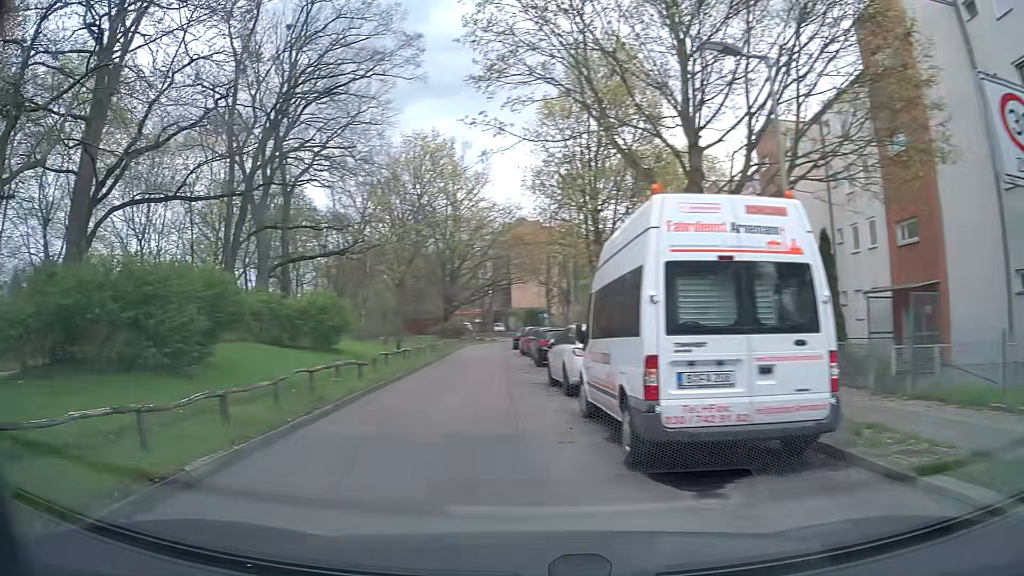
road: residential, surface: asphalt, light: Day
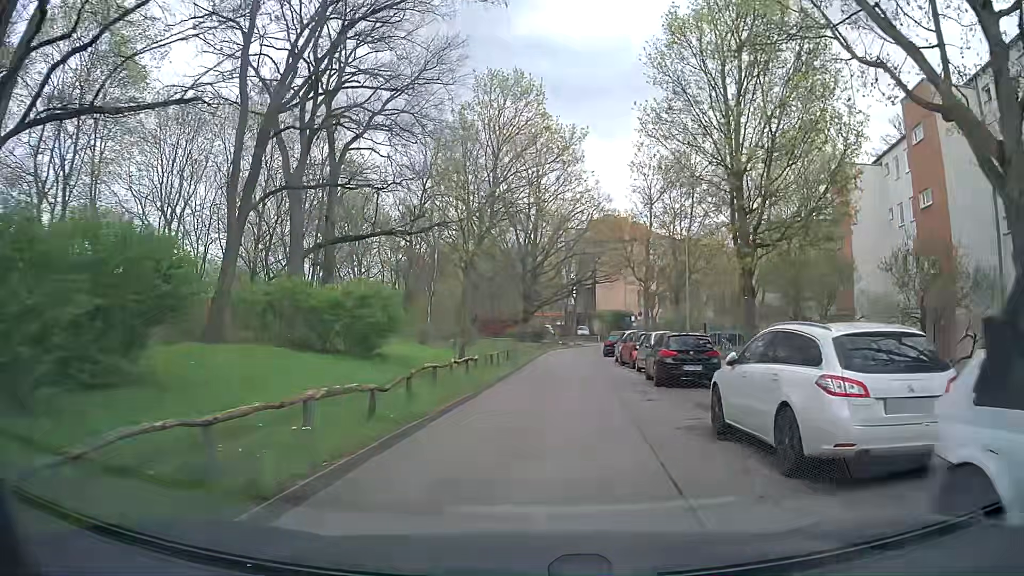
(-0.8, +7.8) m; -6°
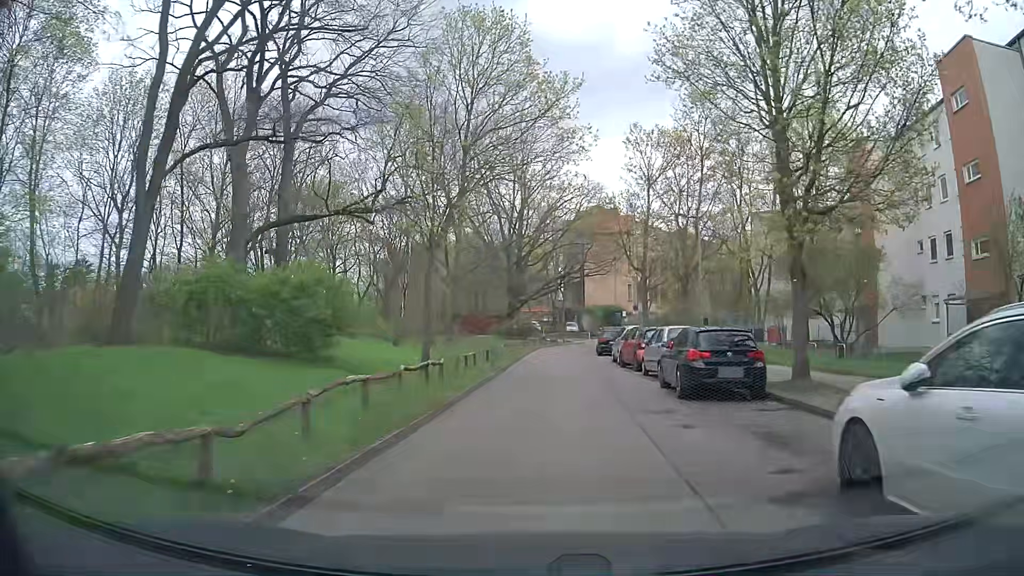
(+0.1, +4.7) m; 0°
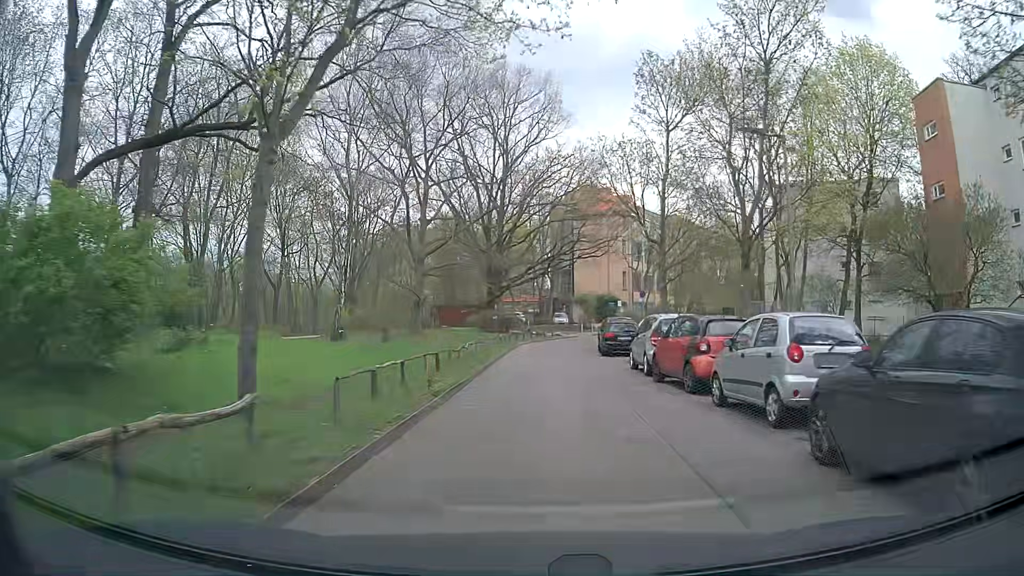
(+0.3, +10.0) m; +2°
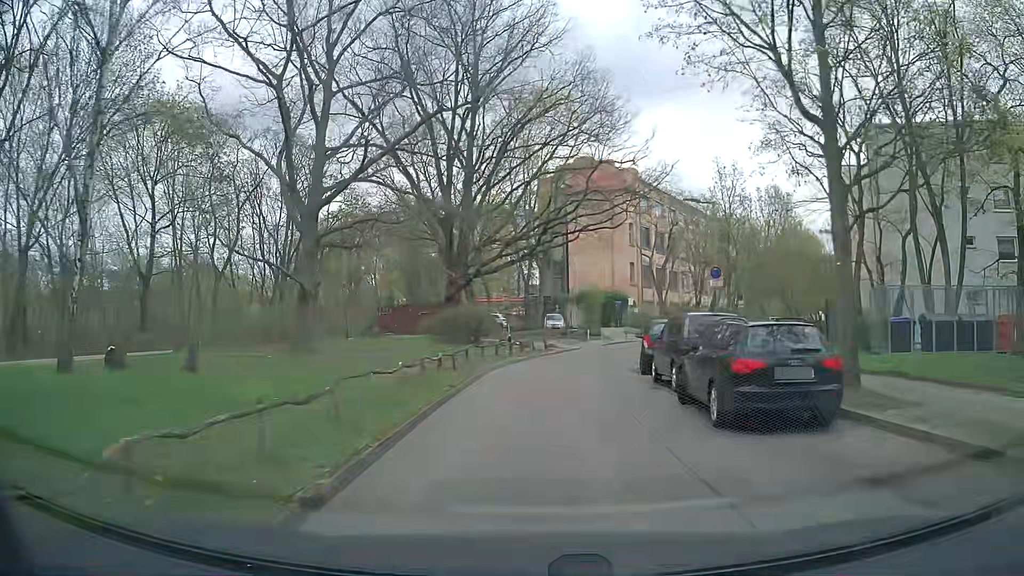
(+0.1, +18.9) m; 0°
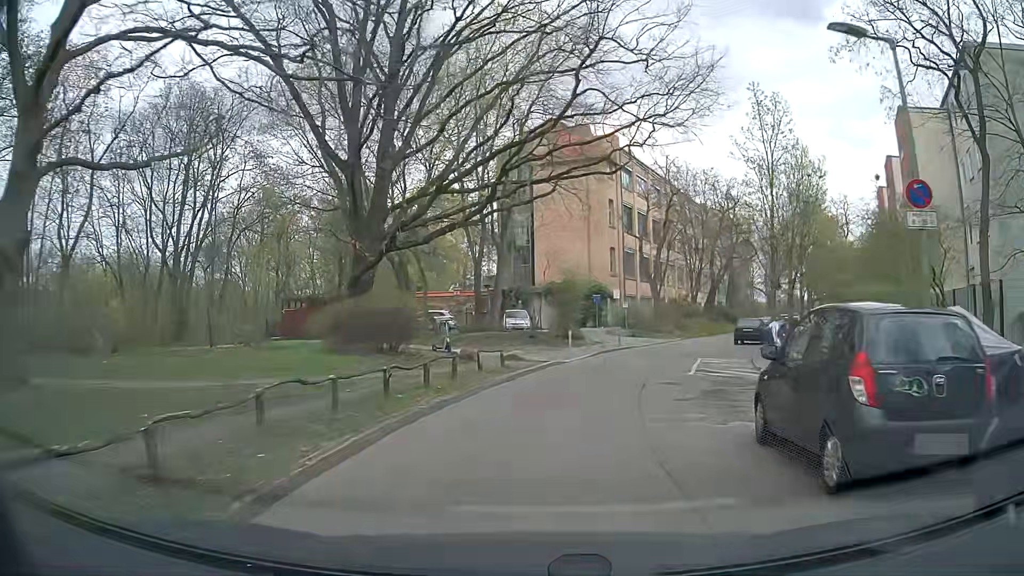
(+0.3, +13.8) m; +4°
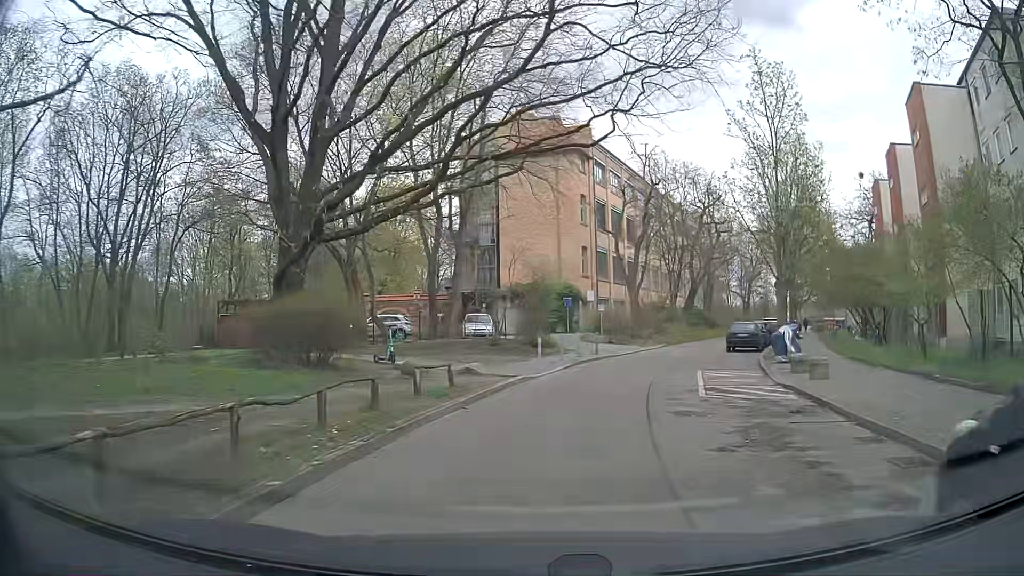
(+0.1, +4.5) m; +4°
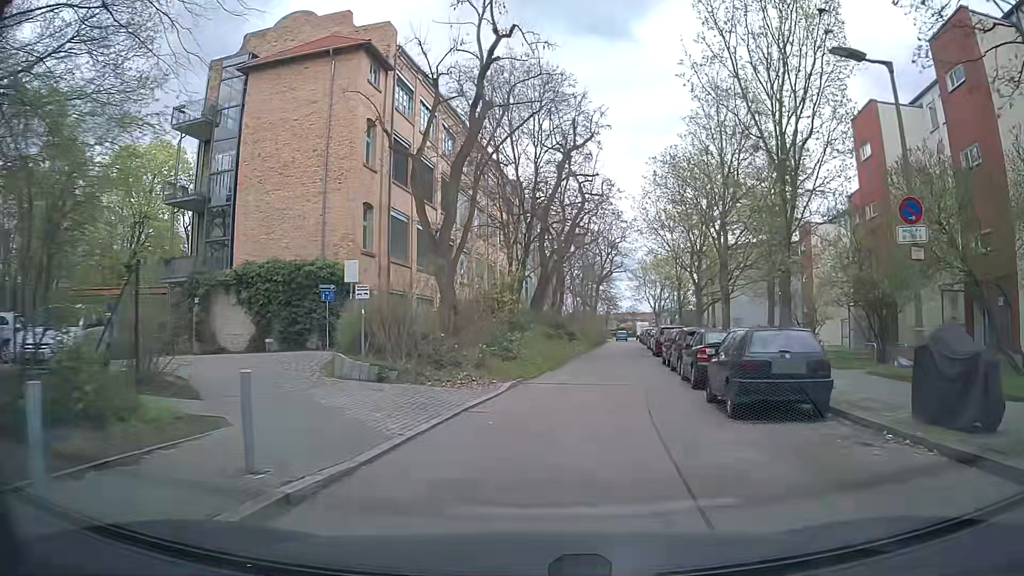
(+2.6, +21.9) m; +15°
